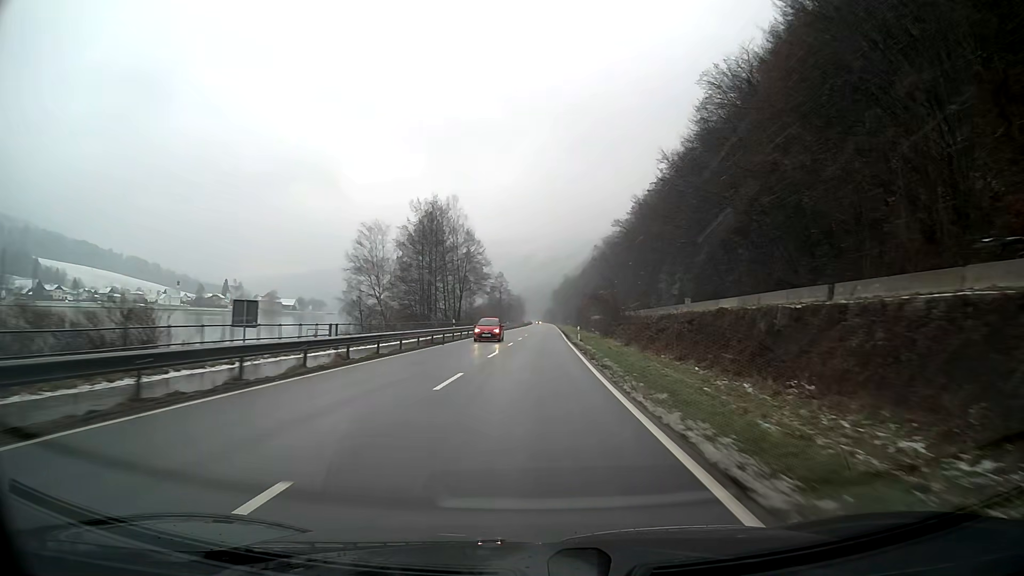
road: primary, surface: asphalt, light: Day
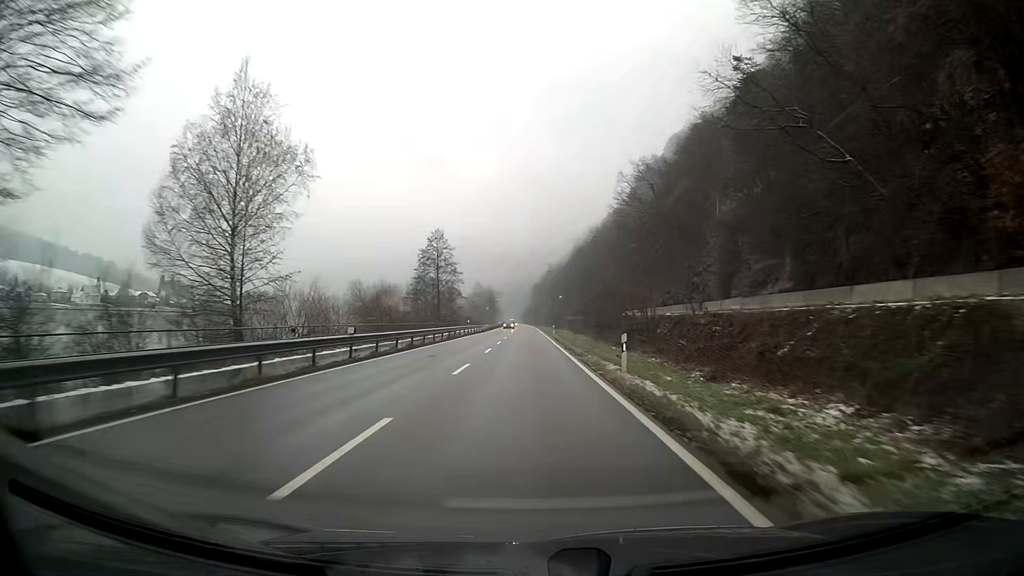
(+1.3, +79.2) m; +1°
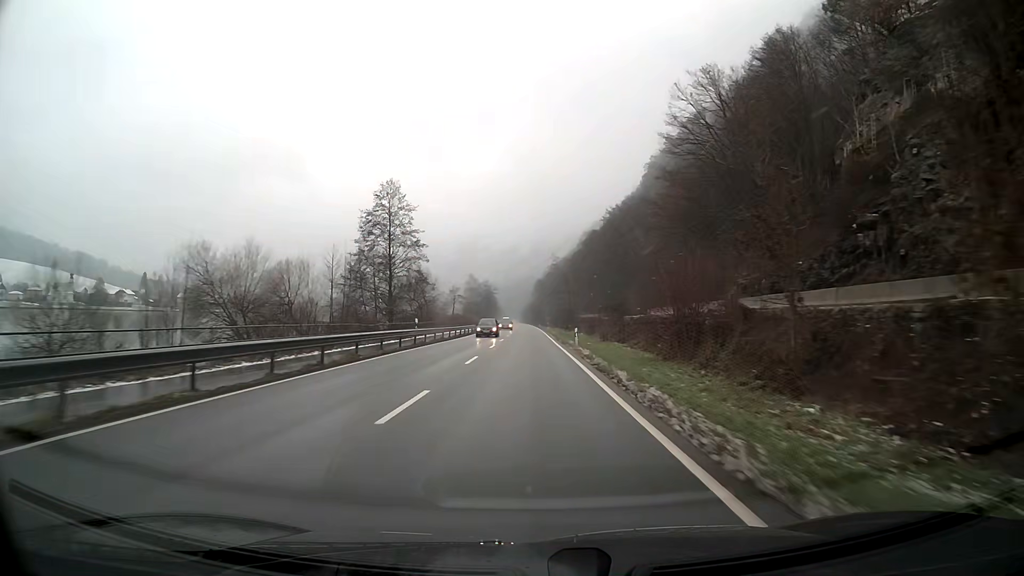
(0.0, +31.7) m; 0°
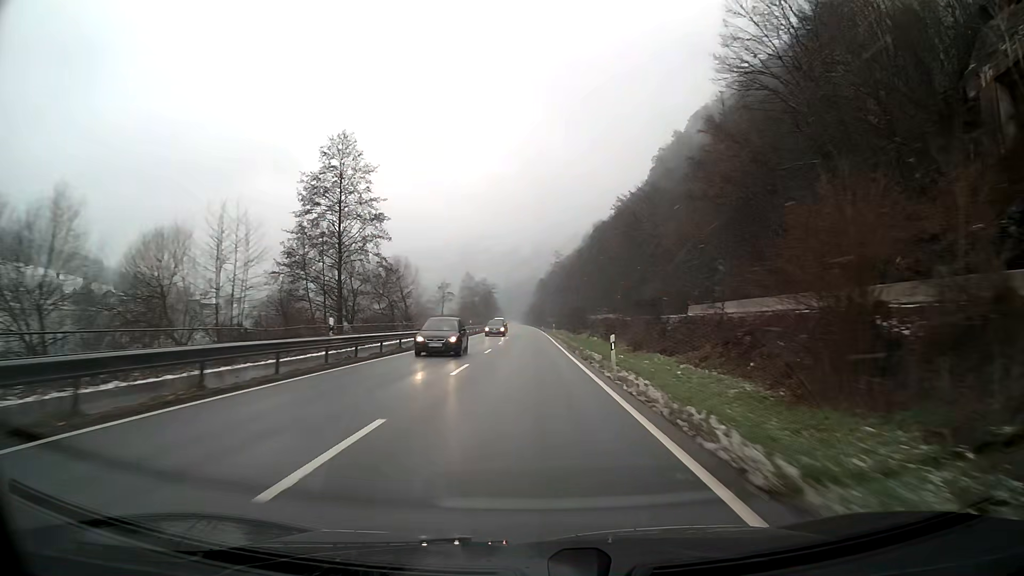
(0.0, +15.8) m; 0°
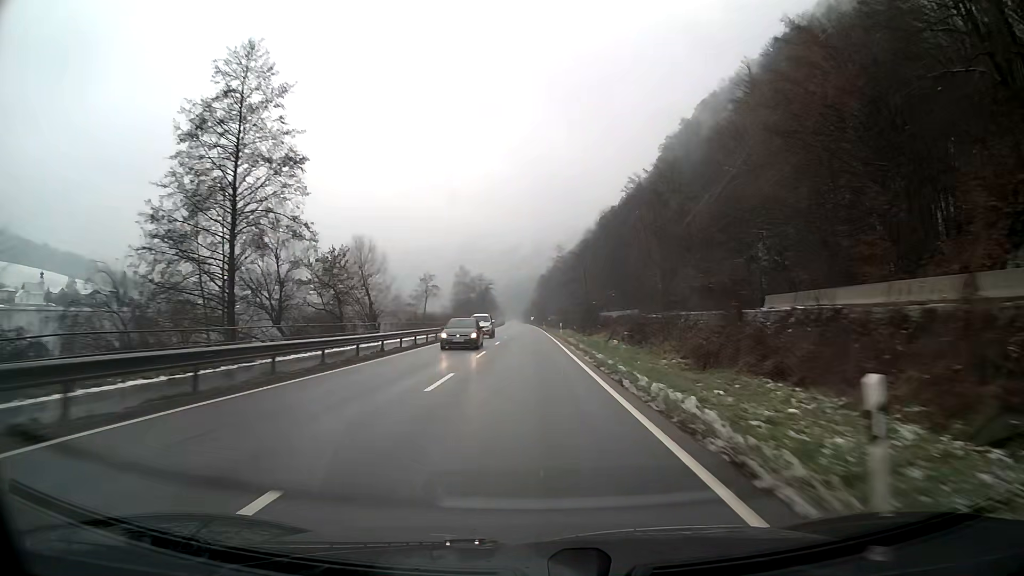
(0.0, +15.8) m; 0°
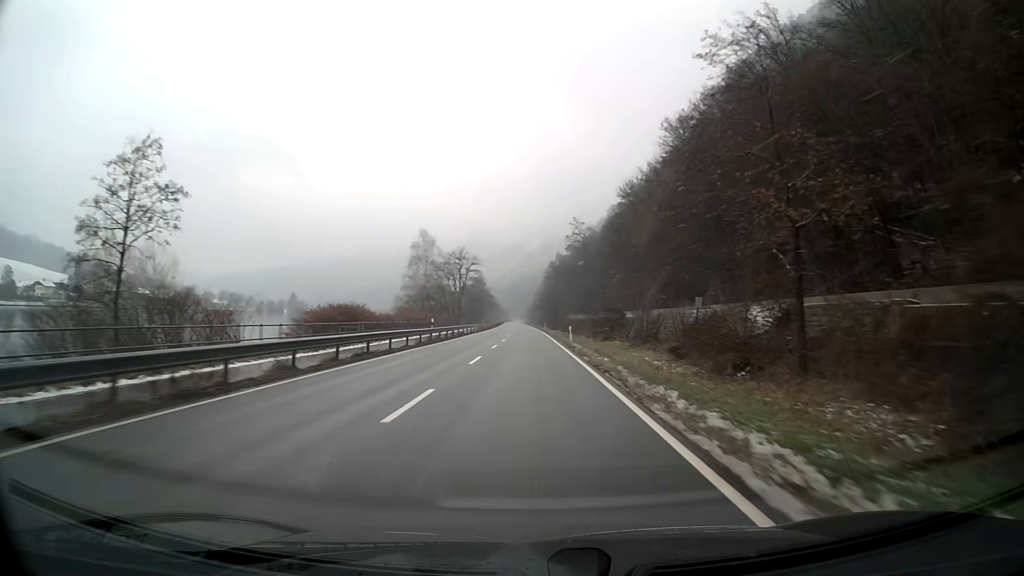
(-0.3, +63.3) m; -1°
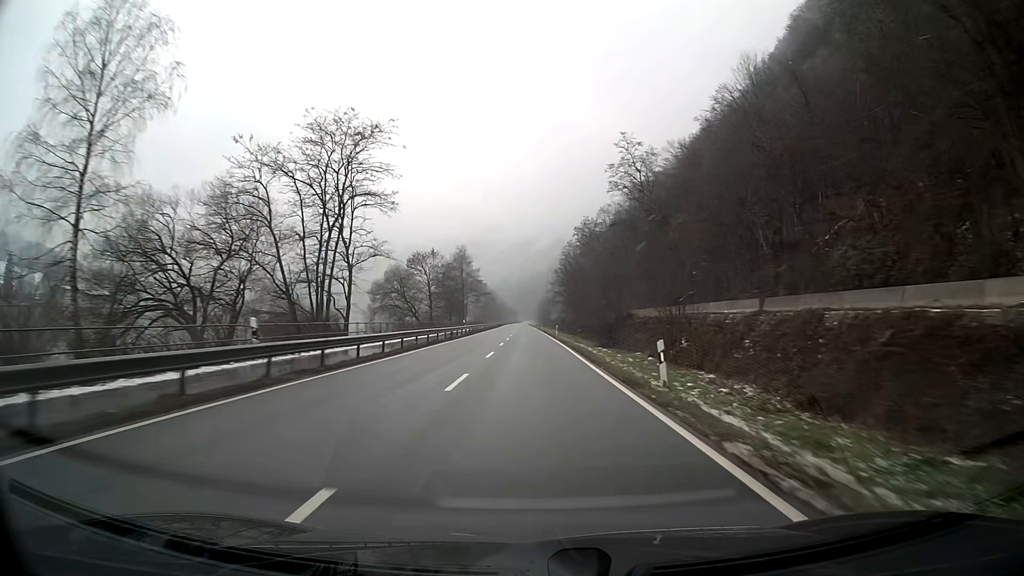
(-0.7, +78.9) m; -1°
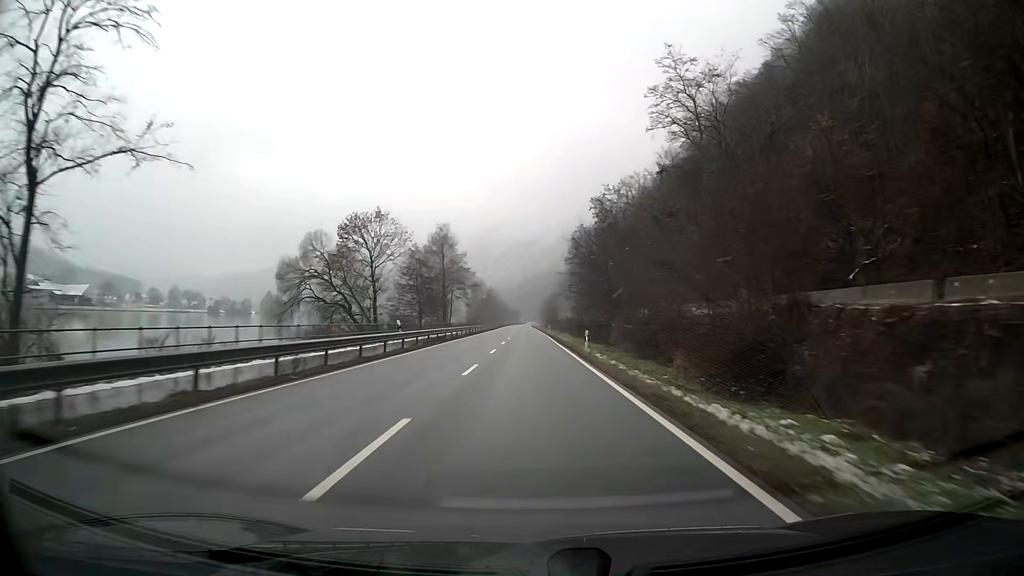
(-0.1, +31.6) m; 0°
(0, +10) (0, +20) (0, +30) (0, +40) (0, +50) (0, +60) (0, +70) (-1, +80) (-1, +90) (-1, +100) m
